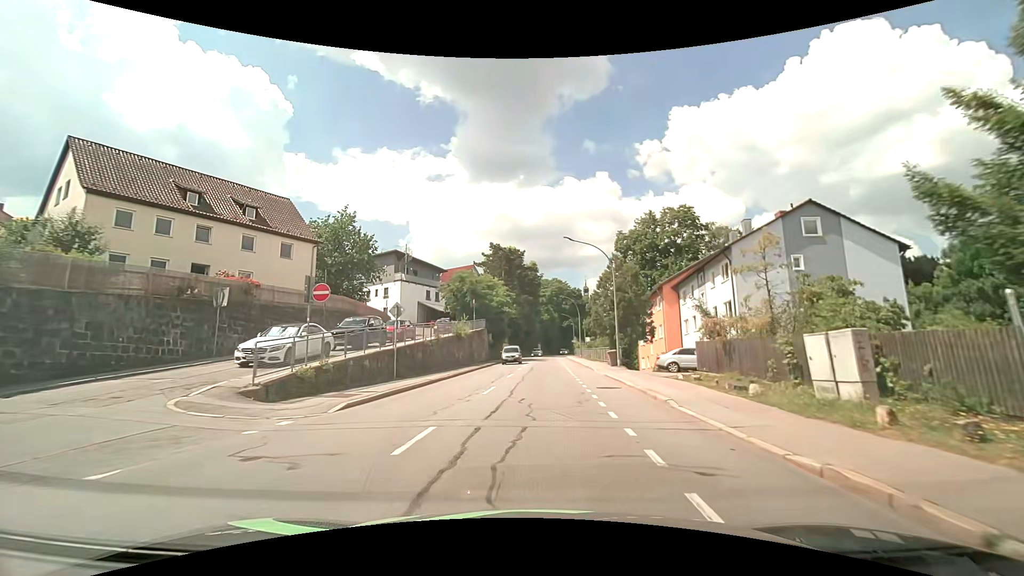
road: tertiary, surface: asphalt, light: Day
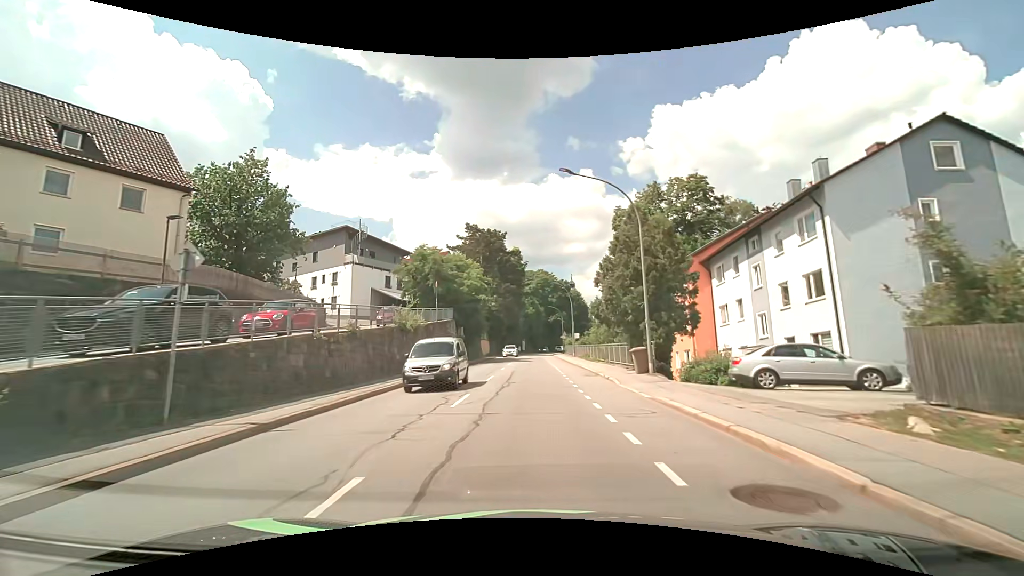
(+0.2, +13.1) m; +2°
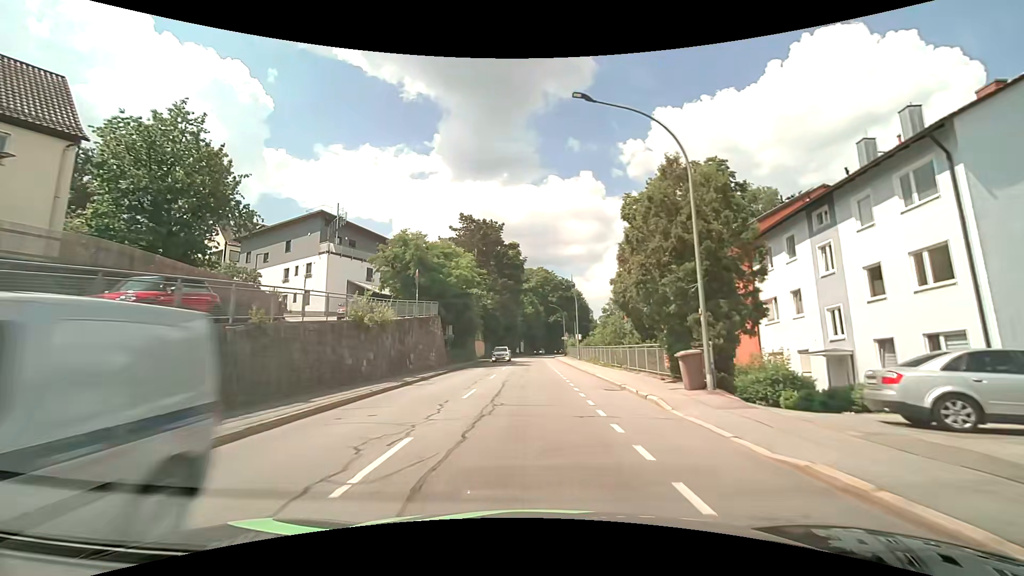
(0.0, +6.8) m; 0°
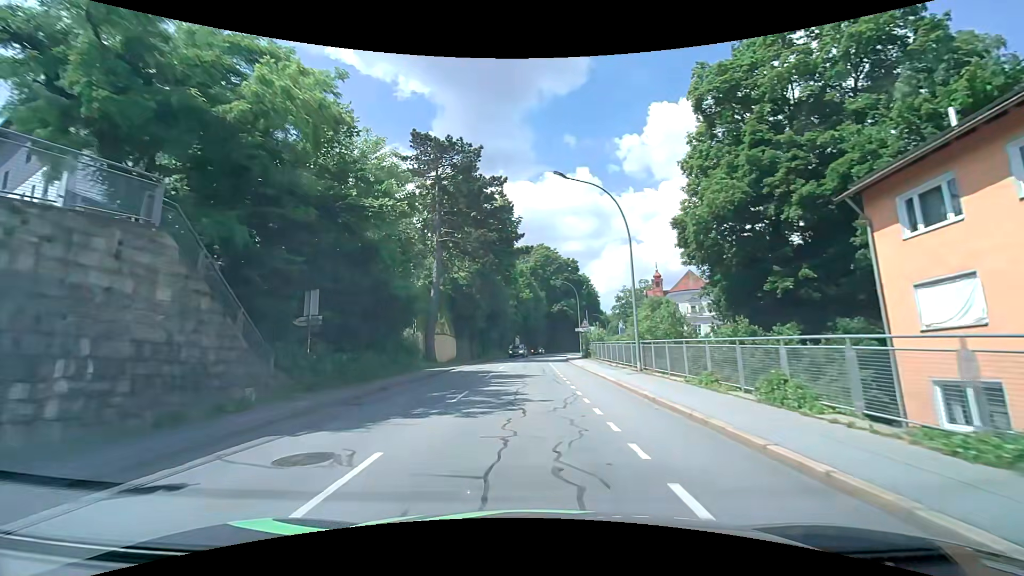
(+0.1, +28.2) m; 0°
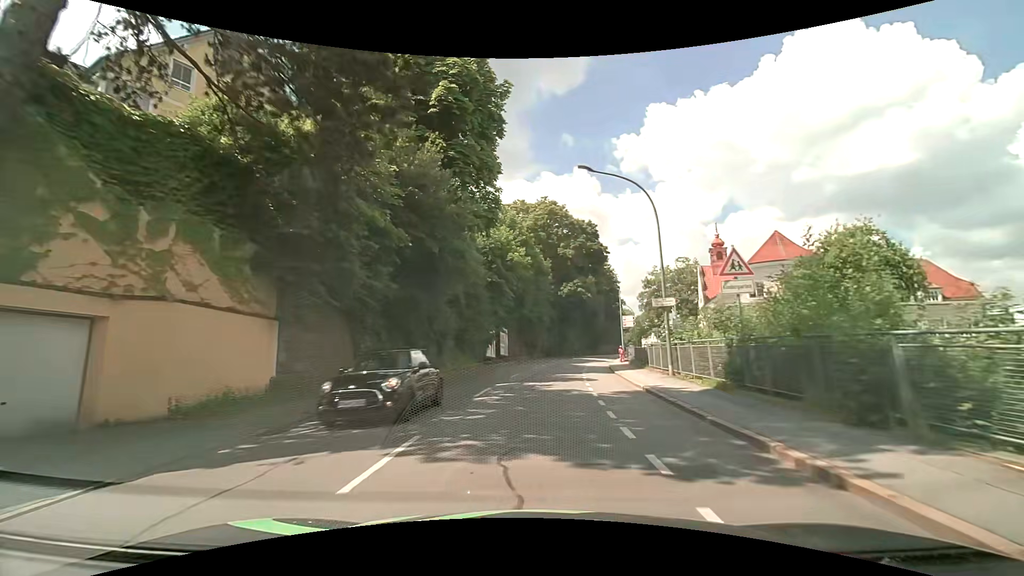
(-0.1, +34.8) m; 0°
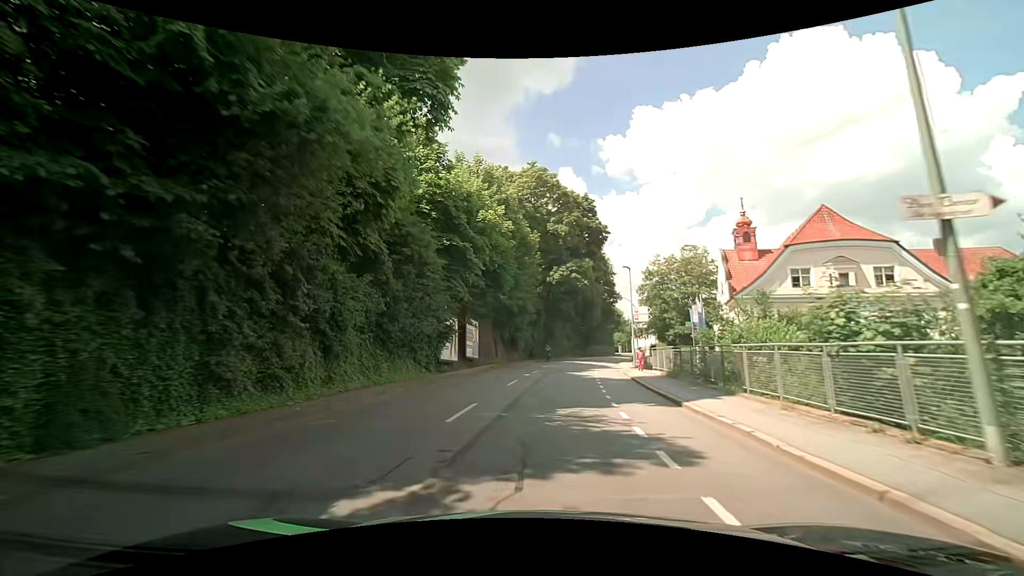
(+0.1, +13.7) m; +2°
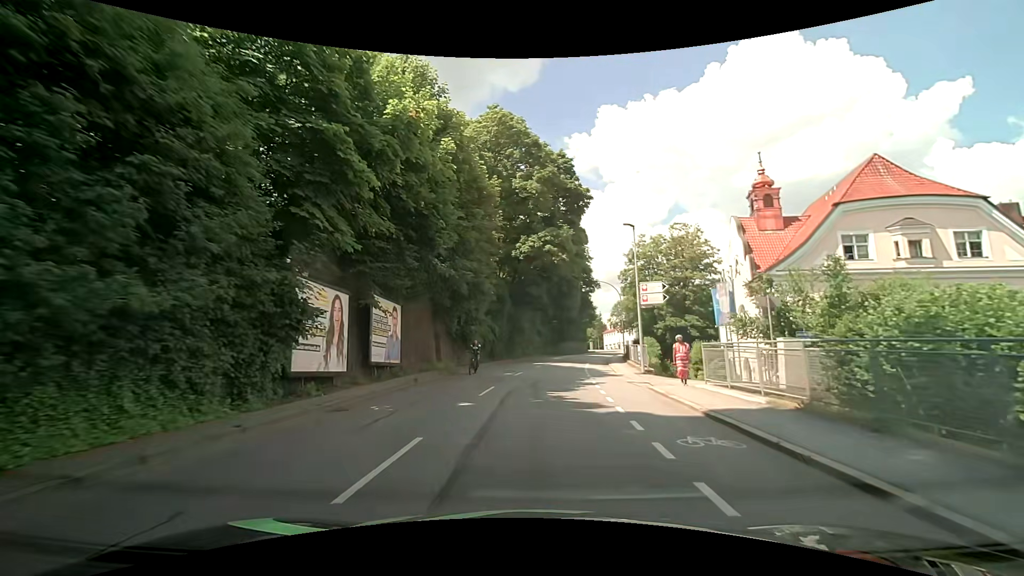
(+0.3, +13.7) m; +3°
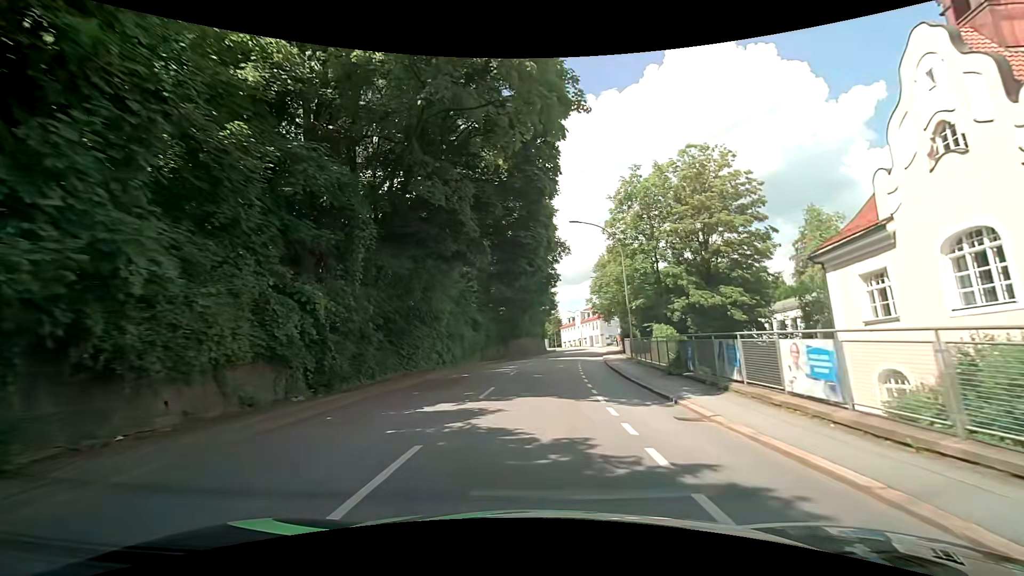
(+1.2, +27.4) m; +5°
(0, +10) (+1, +20) (+2, +30) (+3, +40) (+4, +50) (+6, +60) (+7, +69) (+9, +79) (+10, +89) (+10, +99) m
